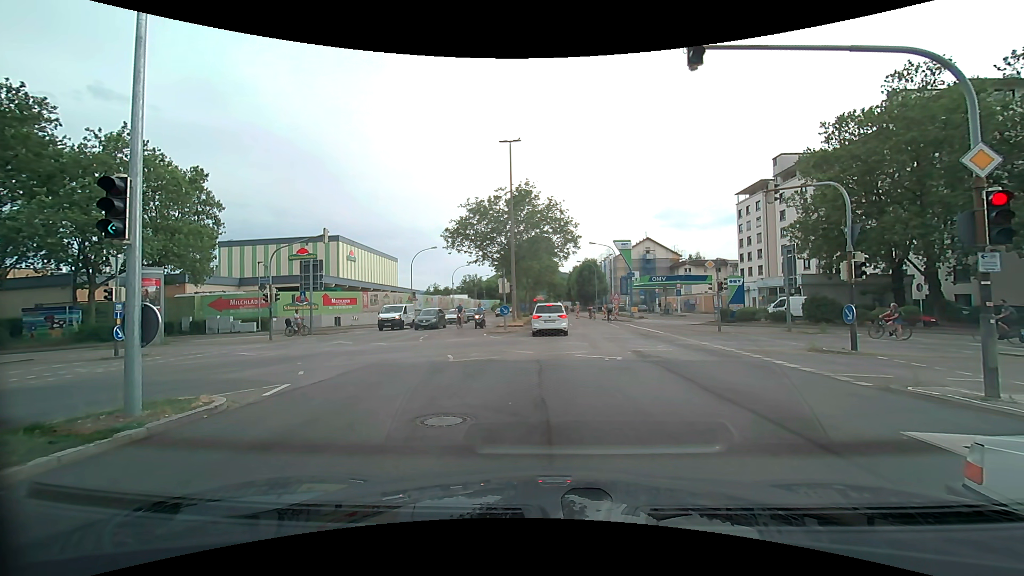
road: secondary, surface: asphalt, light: Day
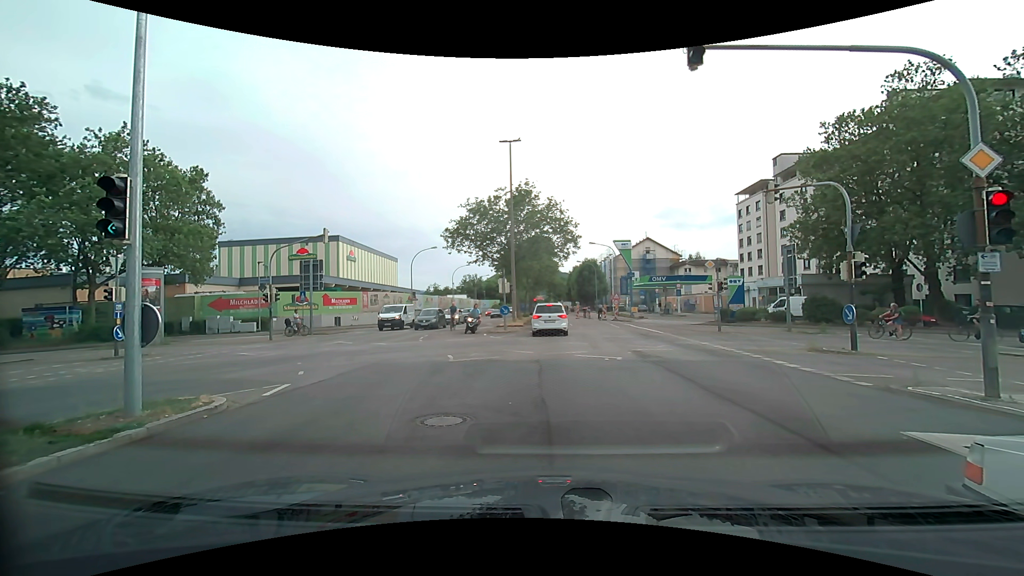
(0.0, 0.0) m; 0°
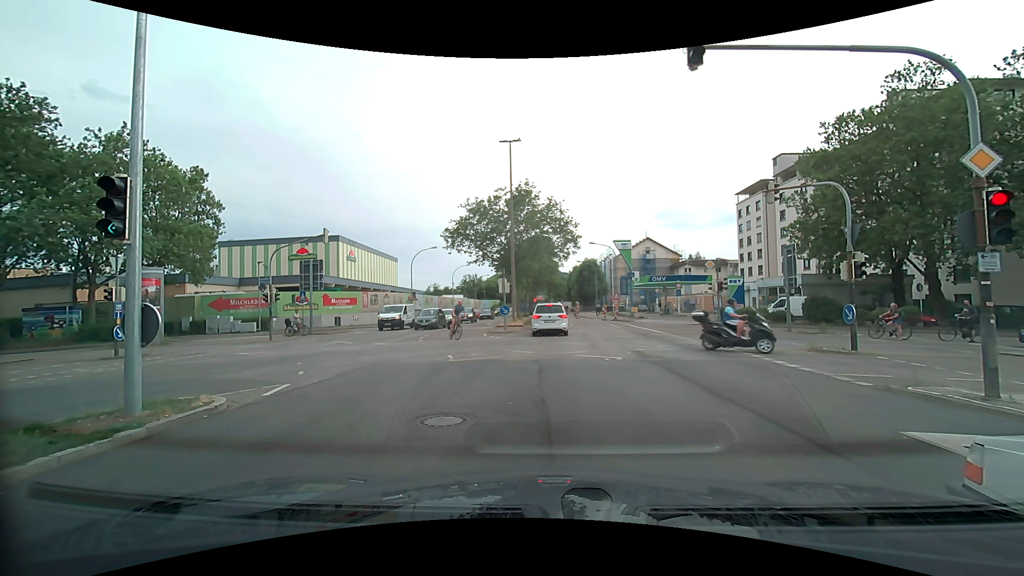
(0.0, 0.0) m; 0°
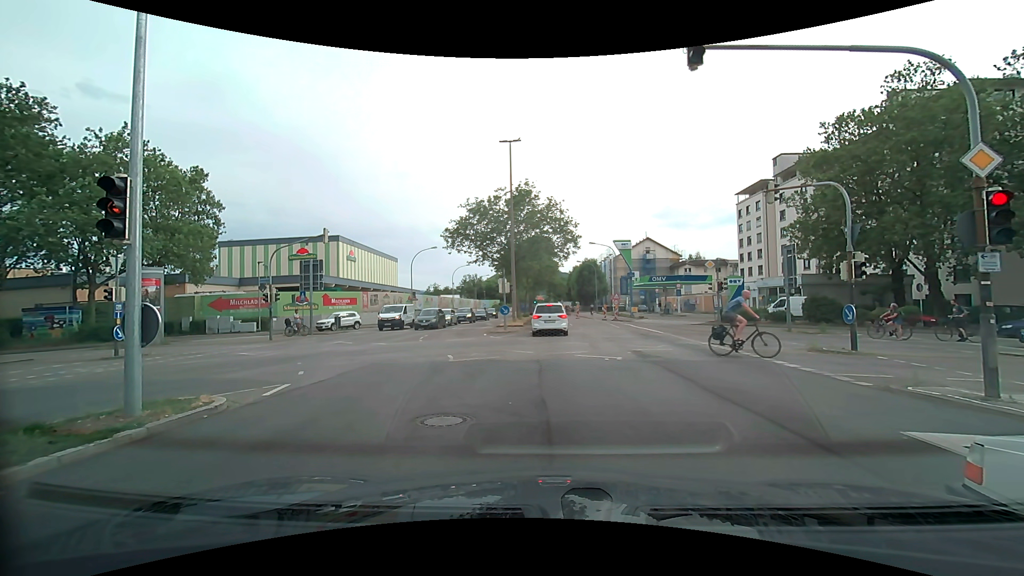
(0.0, 0.0) m; 0°
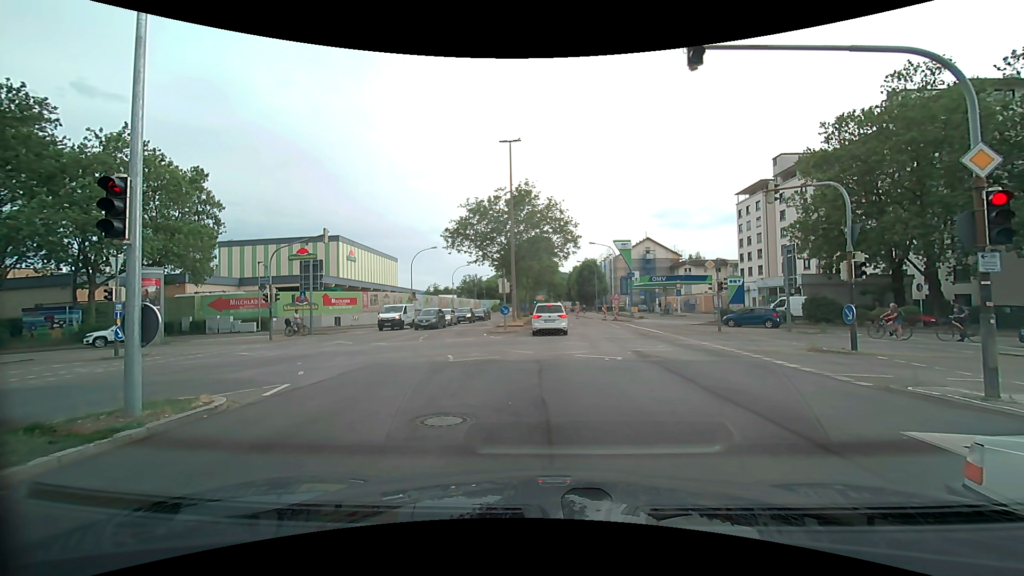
(0.0, 0.0) m; 0°
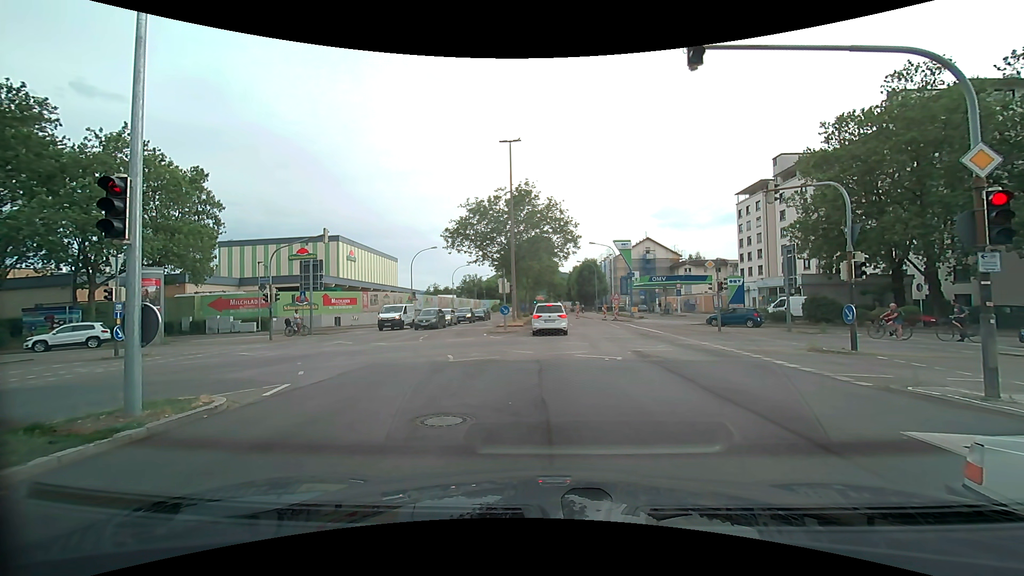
(0.0, 0.0) m; 0°
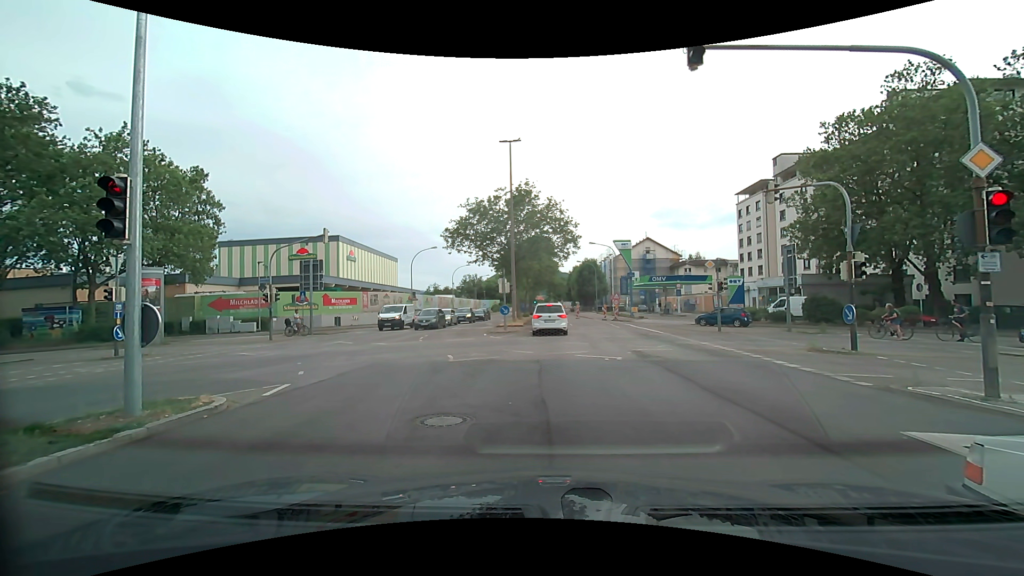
(0.0, 0.0) m; 0°
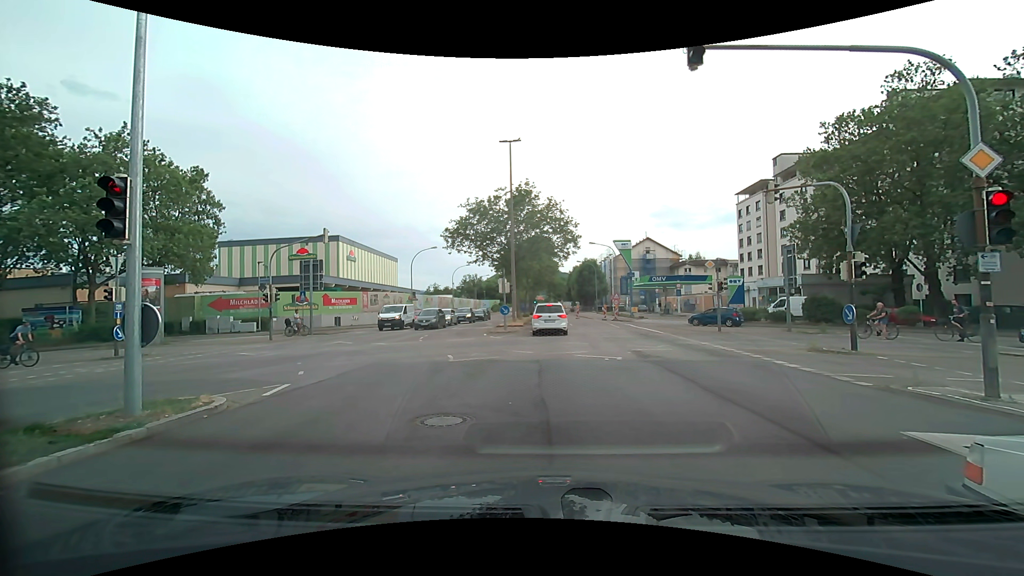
(0.0, 0.0) m; 0°
(0, +10) (+1, +20) (+1, +30) (+1, +40) (+1, +50) (+1, +60) (+1, +70) (+1, +80) (+1, +90) (+2, +100) m
